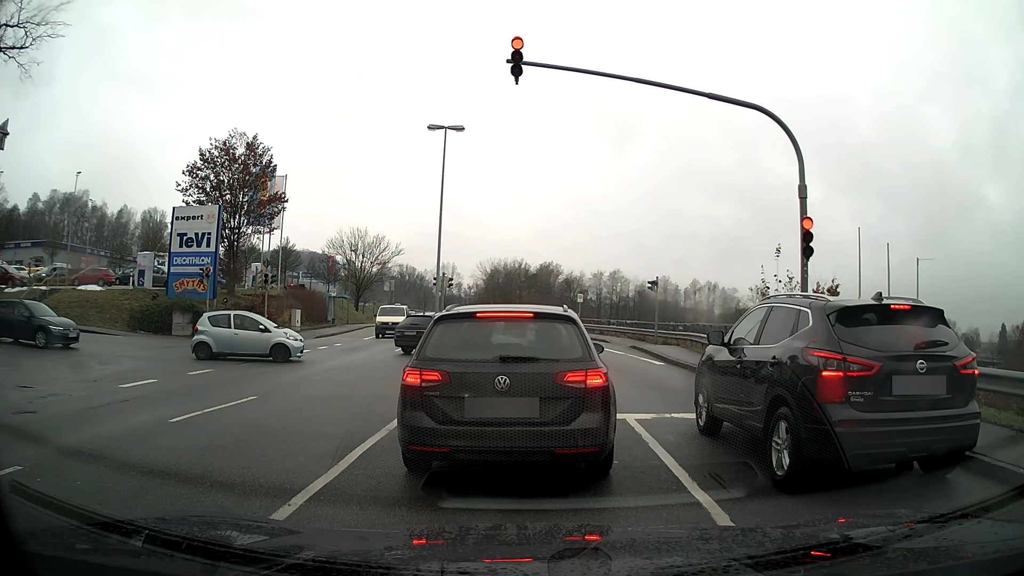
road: tertiary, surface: asphalt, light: Day
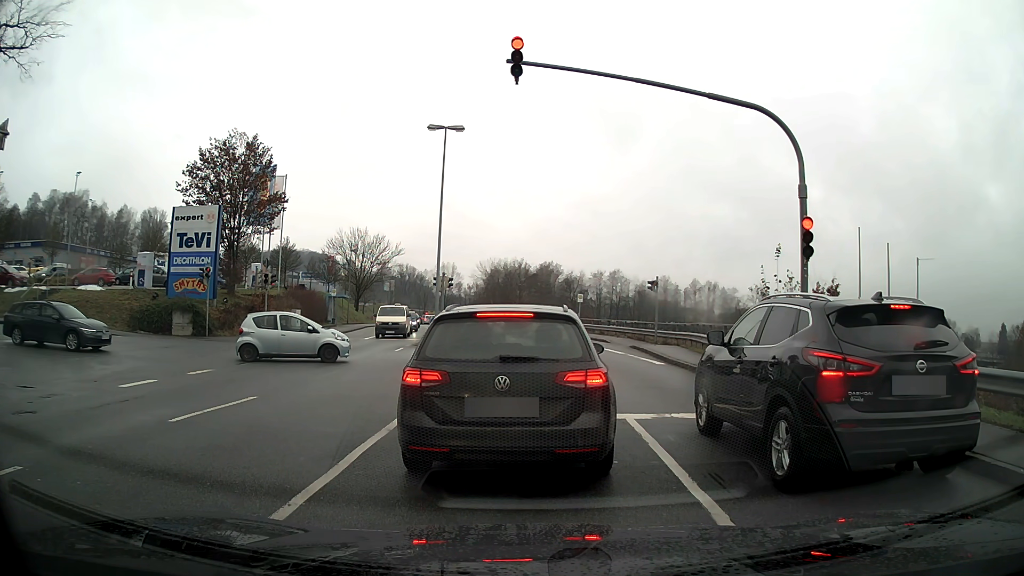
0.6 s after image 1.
(0.0, 0.0) m; 0°
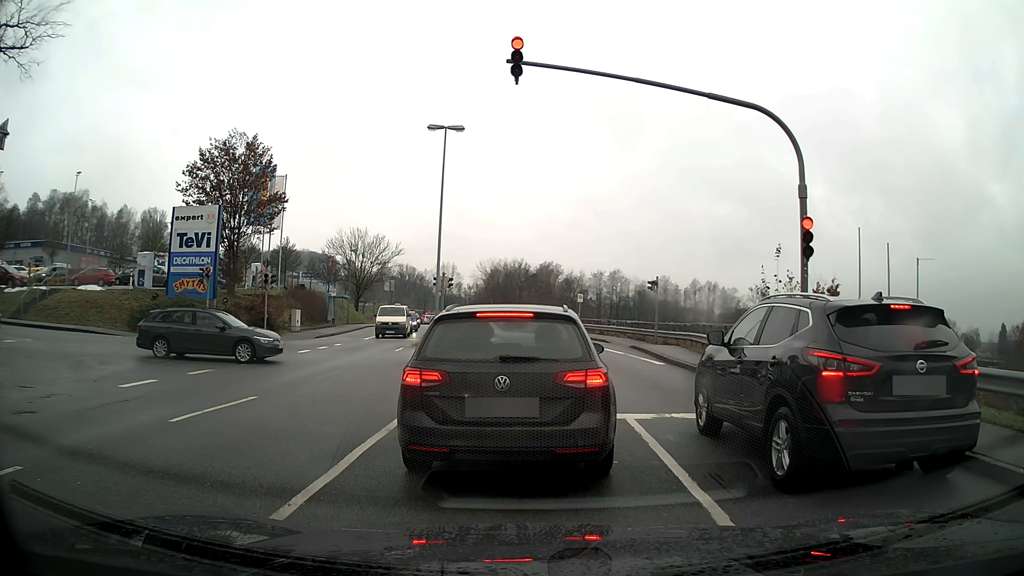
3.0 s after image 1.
(0.0, 0.0) m; 0°
